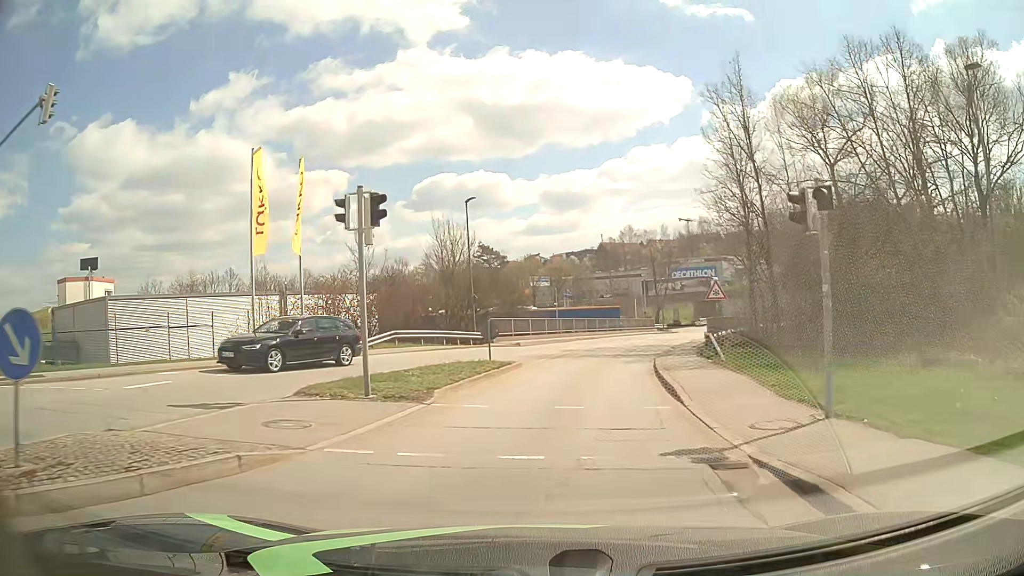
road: tertiary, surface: asphalt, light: Day
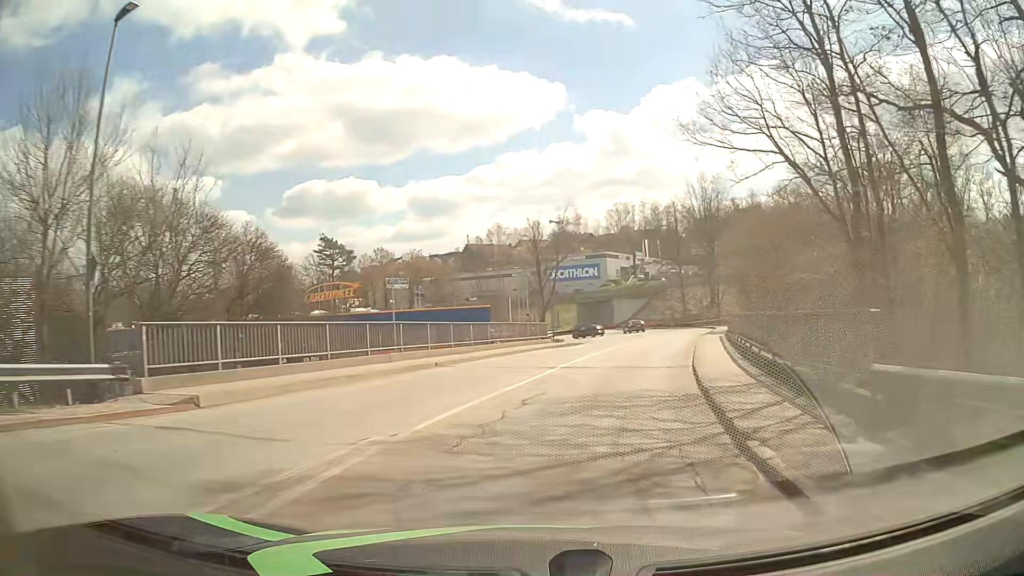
(+2.6, +24.6) m; +12°
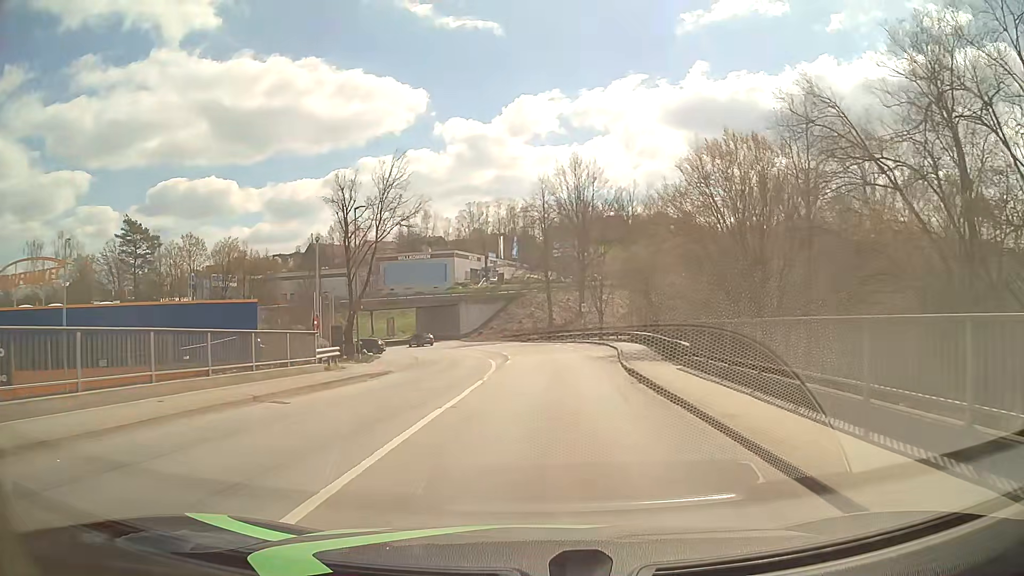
(+2.5, +21.3) m; +13°
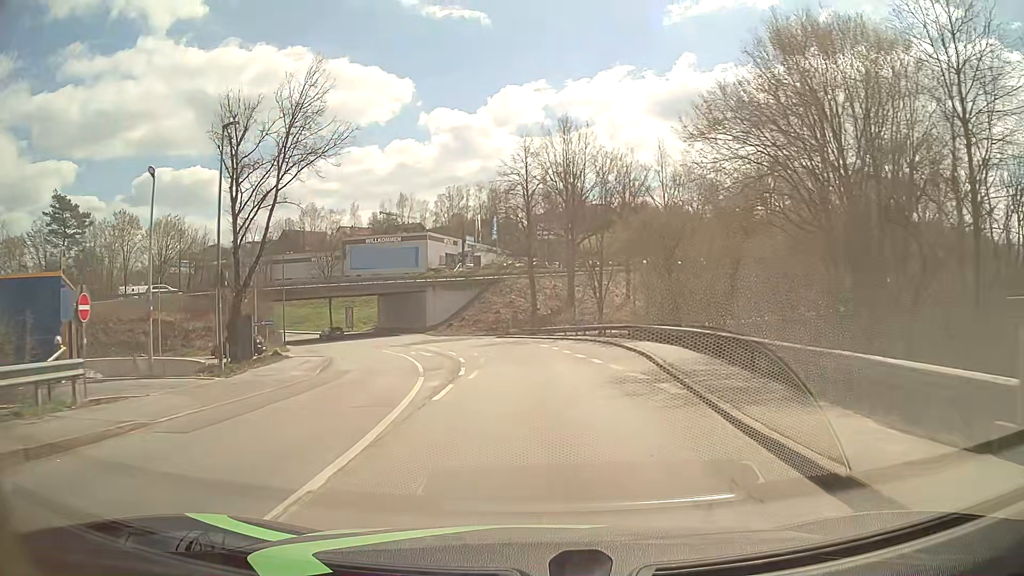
(+0.4, +14.7) m; +2°
(0, +10) (-1, +20) (-2, +30) (-4, +40) (-8, +49) (-12, +58) (-17, +67) (-22, +75) (-29, +83) (-36, +90) m
